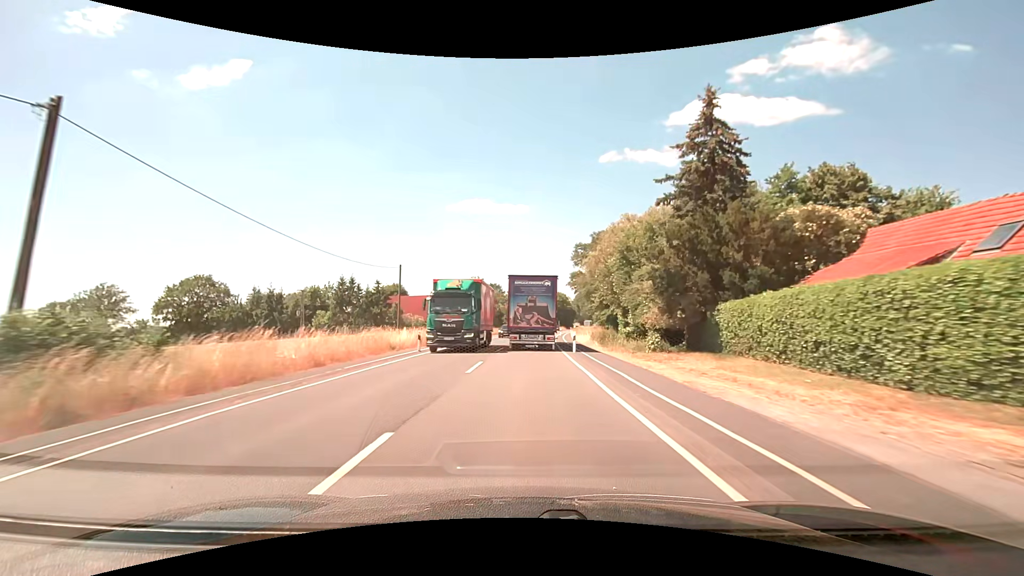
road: secondary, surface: asphalt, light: Day
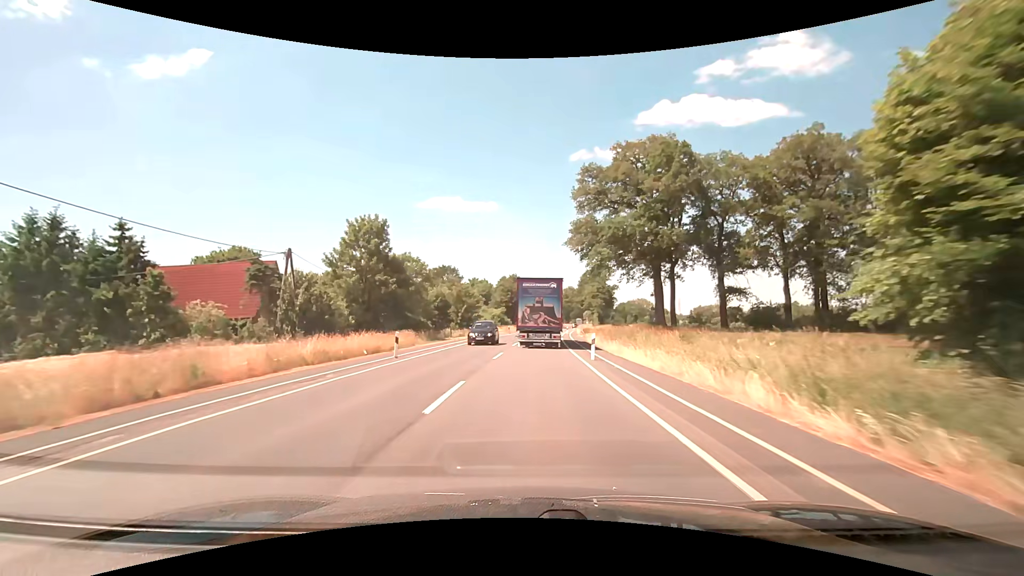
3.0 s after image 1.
(+1.0, +55.0) m; +3°
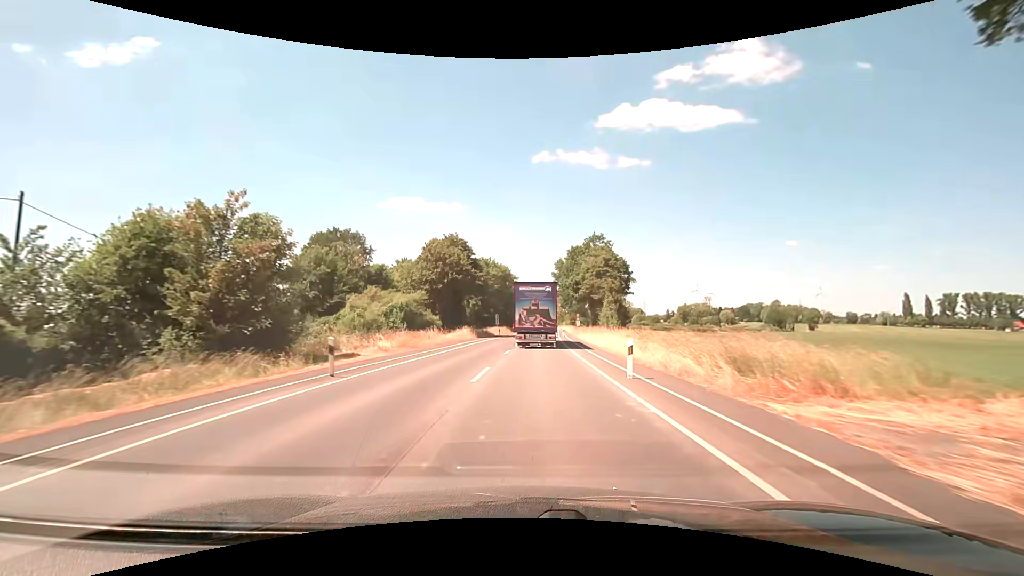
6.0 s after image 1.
(+2.0, +55.9) m; +4°
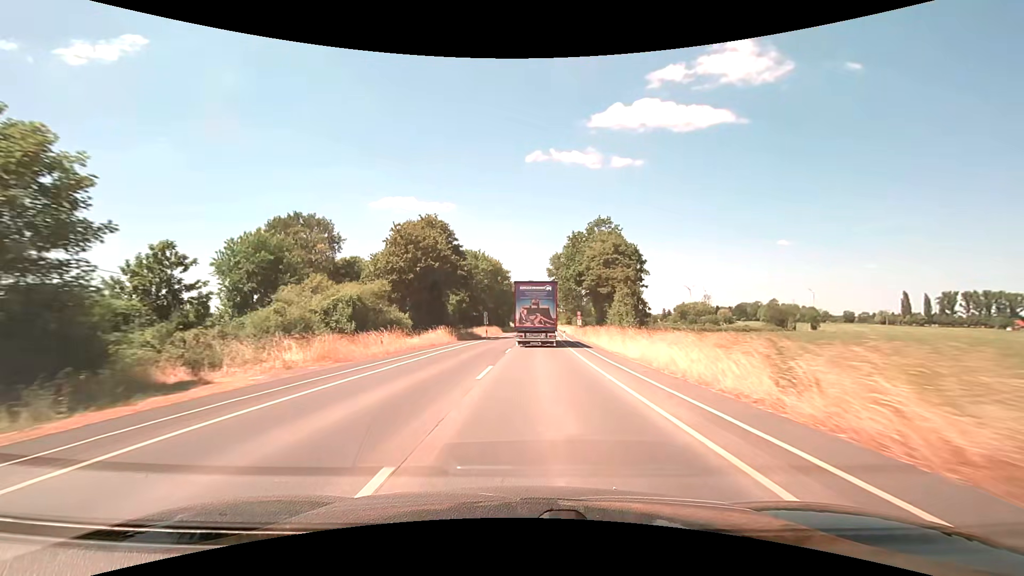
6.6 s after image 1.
(+0.1, +11.3) m; +1°
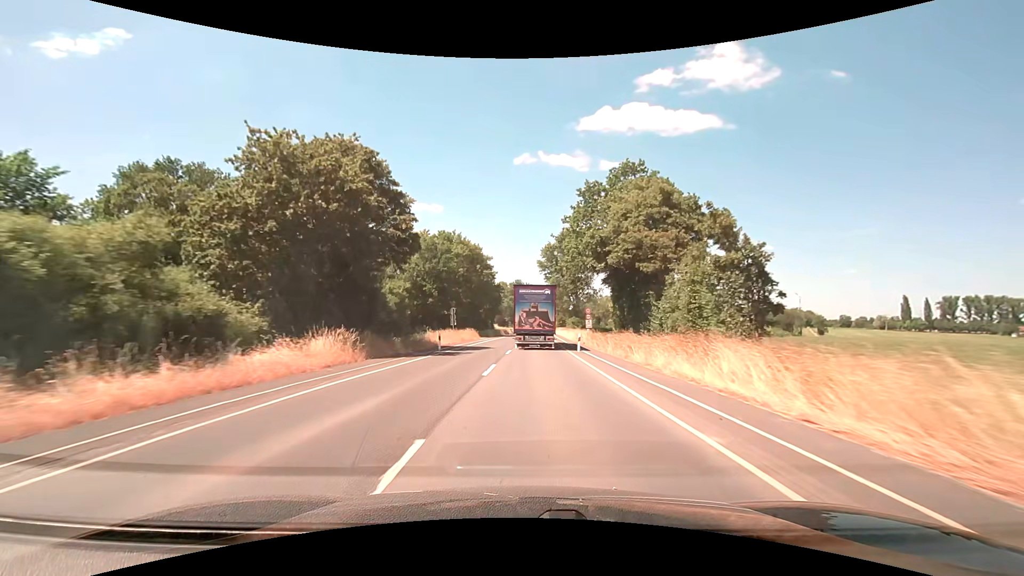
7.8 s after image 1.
(+0.2, +22.9) m; +1°
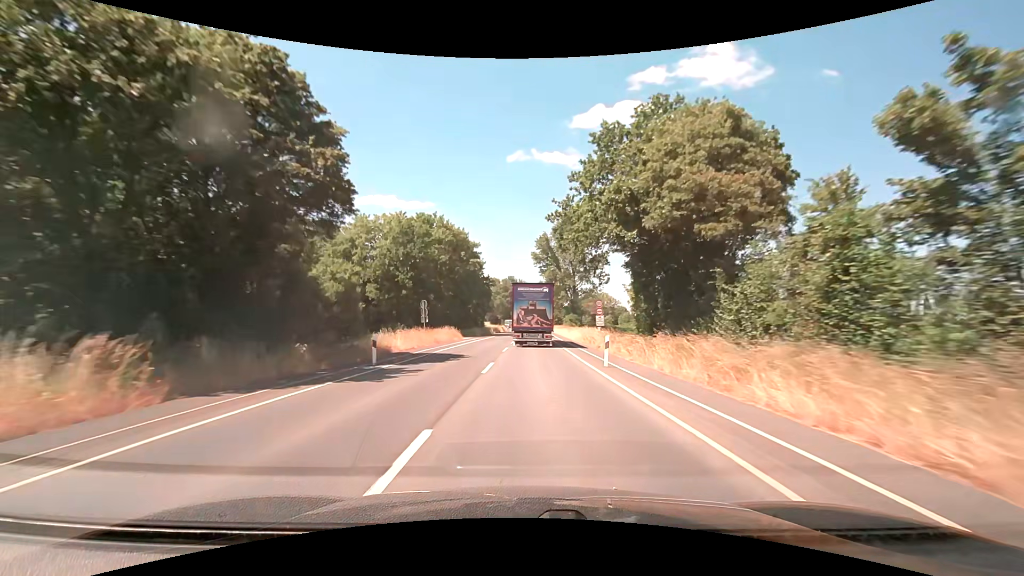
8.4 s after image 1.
(+0.1, +11.6) m; +1°
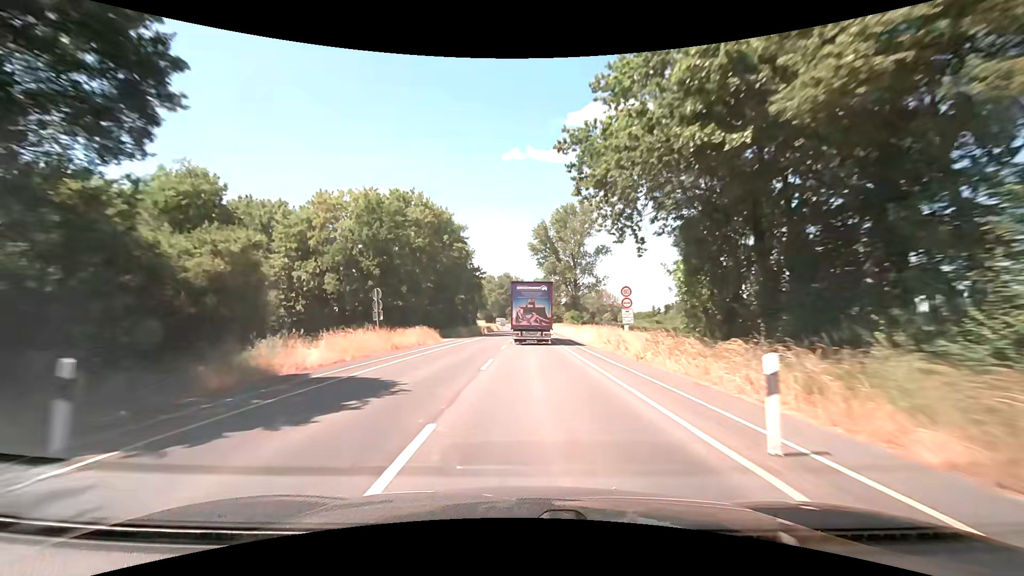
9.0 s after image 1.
(0.0, +11.6) m; 0°
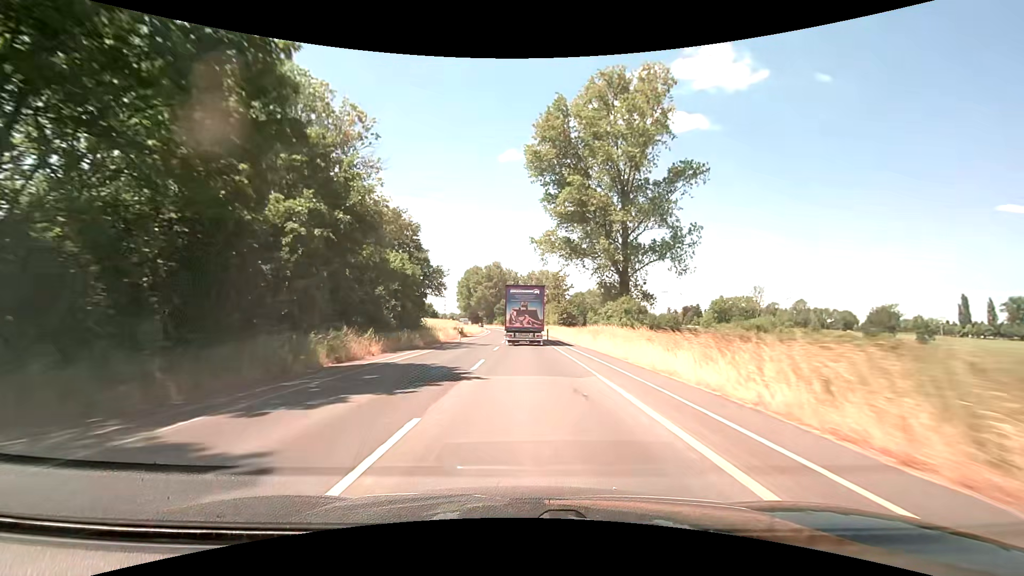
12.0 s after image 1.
(+0.8, +59.6) m; +1°
(0, +10) (0, +20) (0, +30) (0, +40) (0, +50) (0, +60) (-1, +70) (-1, +80) (-1, +90) (-2, +100) m
